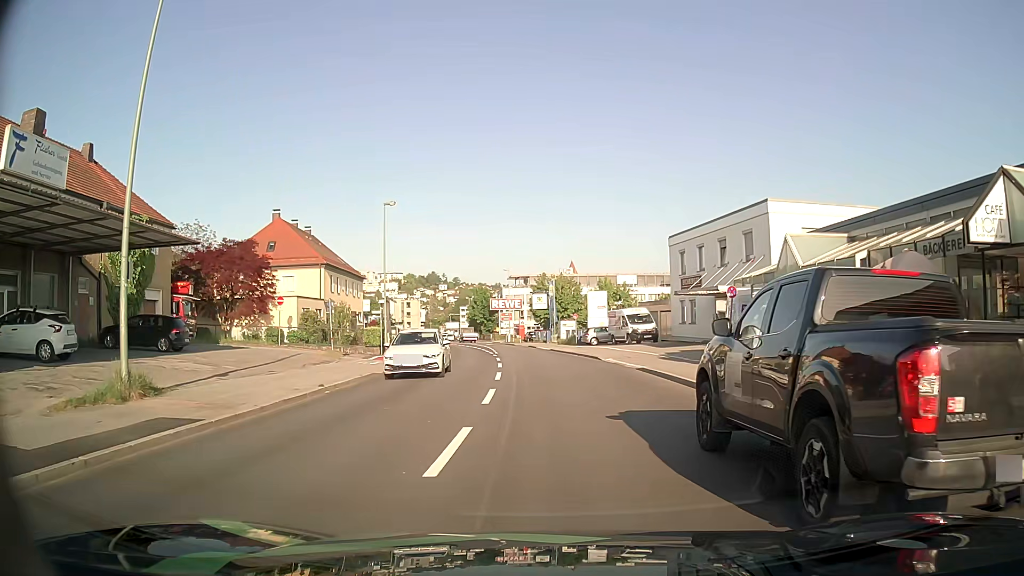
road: tertiary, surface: asphalt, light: Day
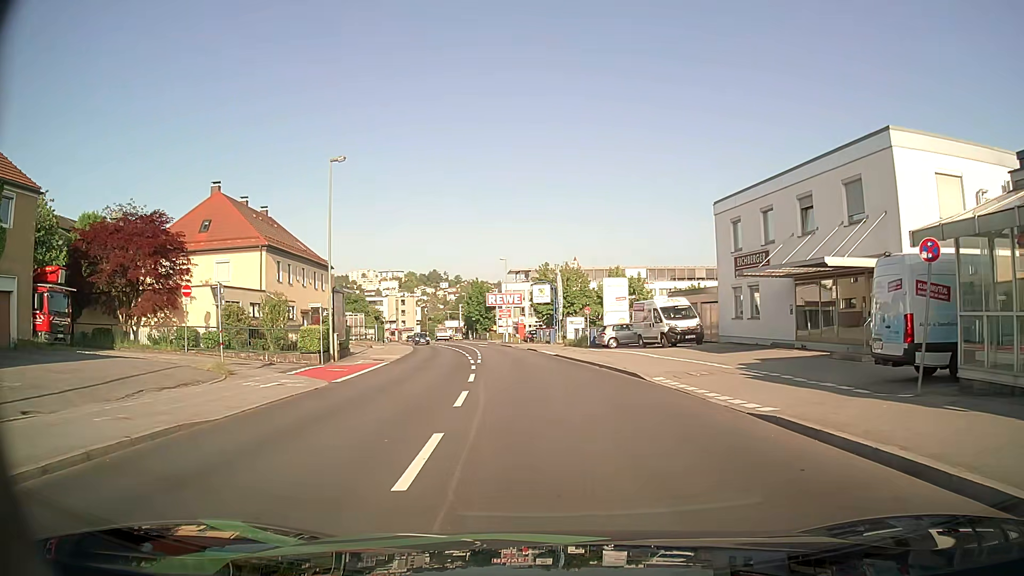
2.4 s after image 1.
(-0.2, +12.6) m; -1°
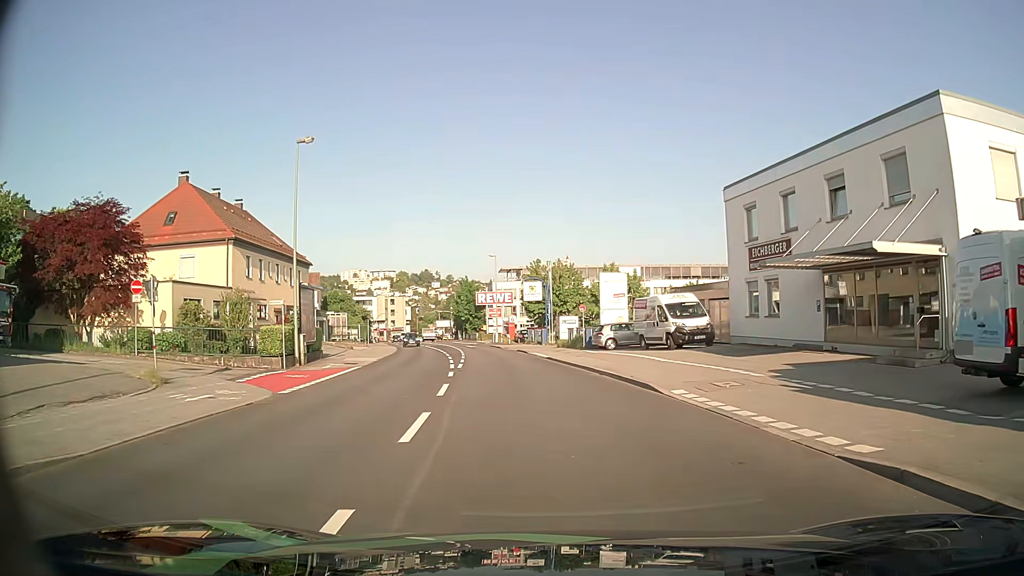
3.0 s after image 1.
(0.0, +3.8) m; 0°
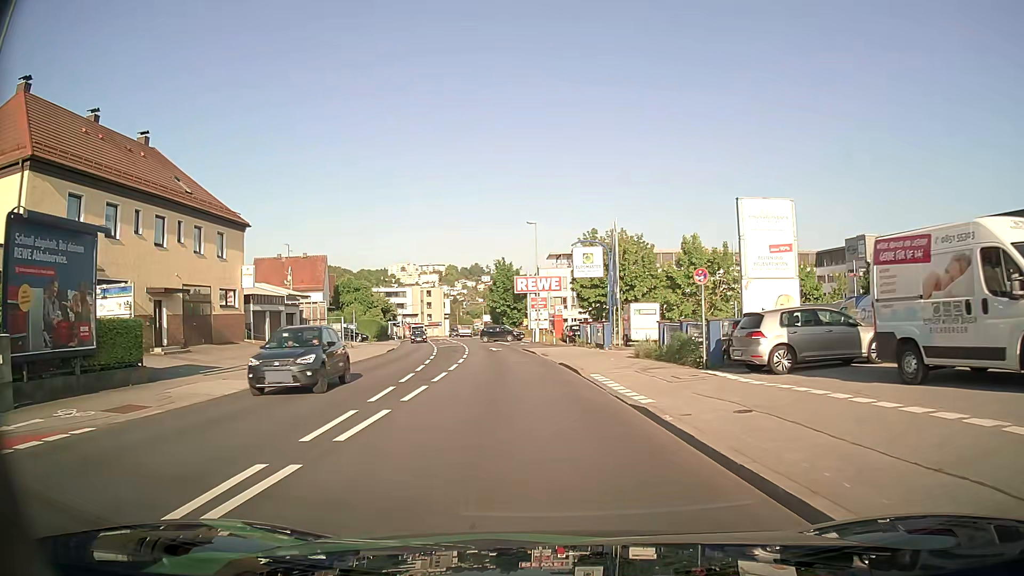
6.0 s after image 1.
(-0.3, +21.6) m; -4°
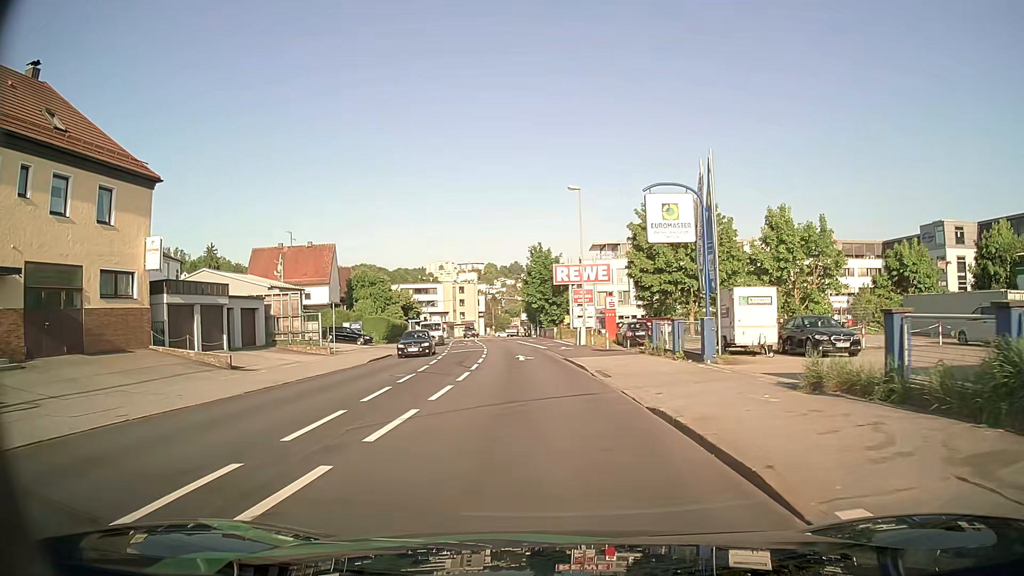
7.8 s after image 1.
(-0.4, +13.8) m; -2°
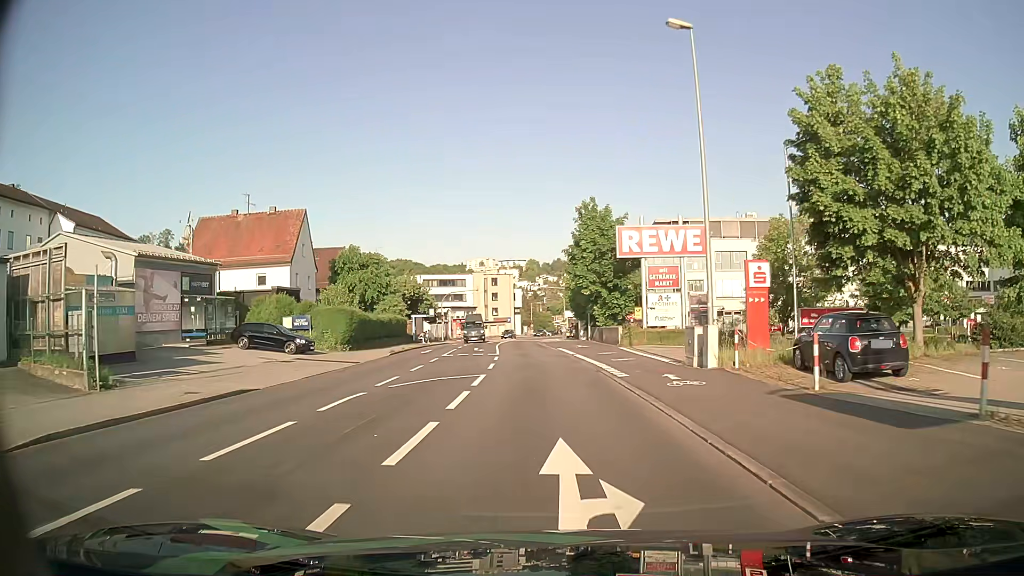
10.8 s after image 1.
(-1.3, +24.5) m; -4°
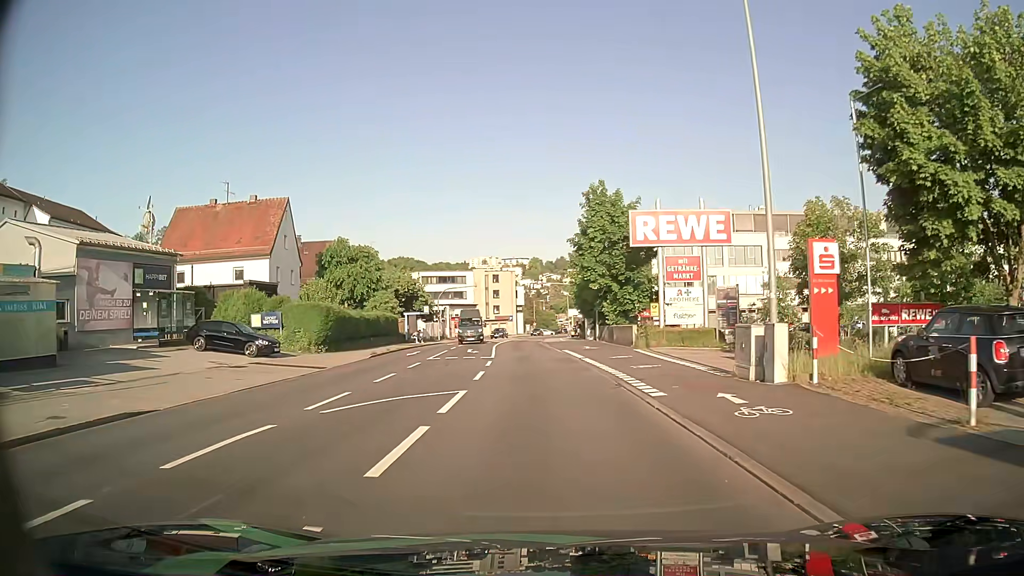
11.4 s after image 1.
(0.0, +5.1) m; 0°
